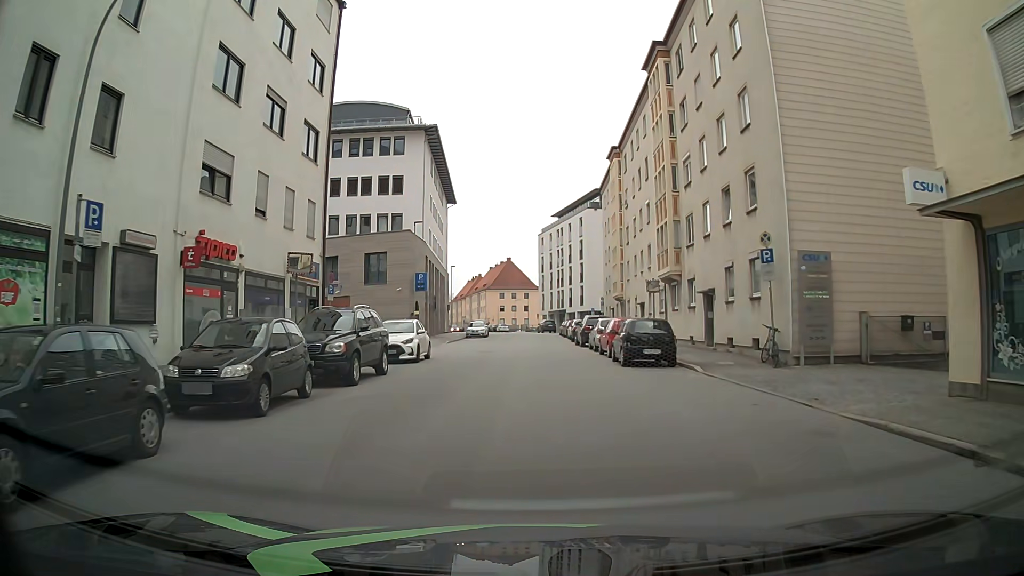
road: tertiary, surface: asphalt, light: Day
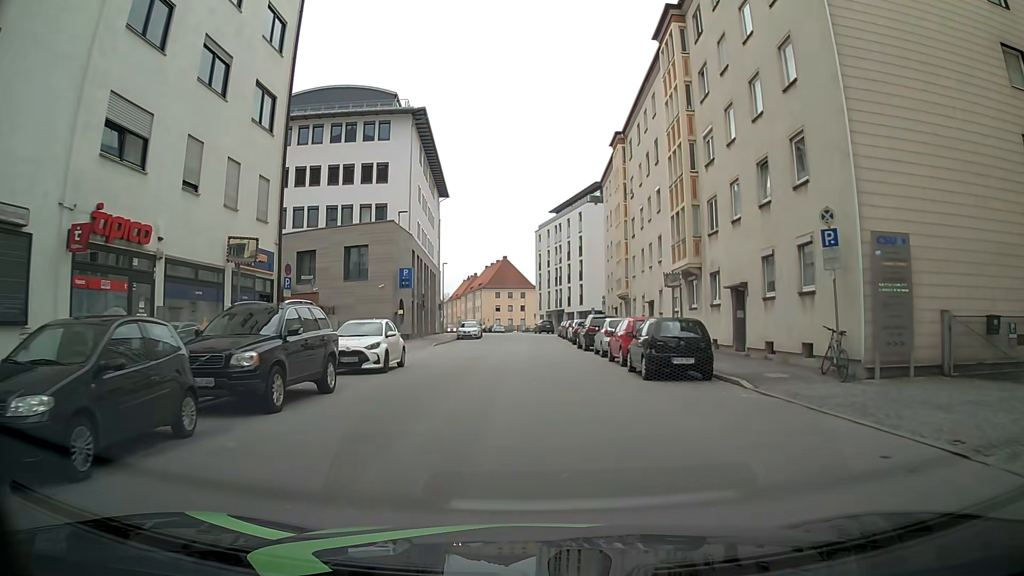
(0.0, +4.5) m; 0°
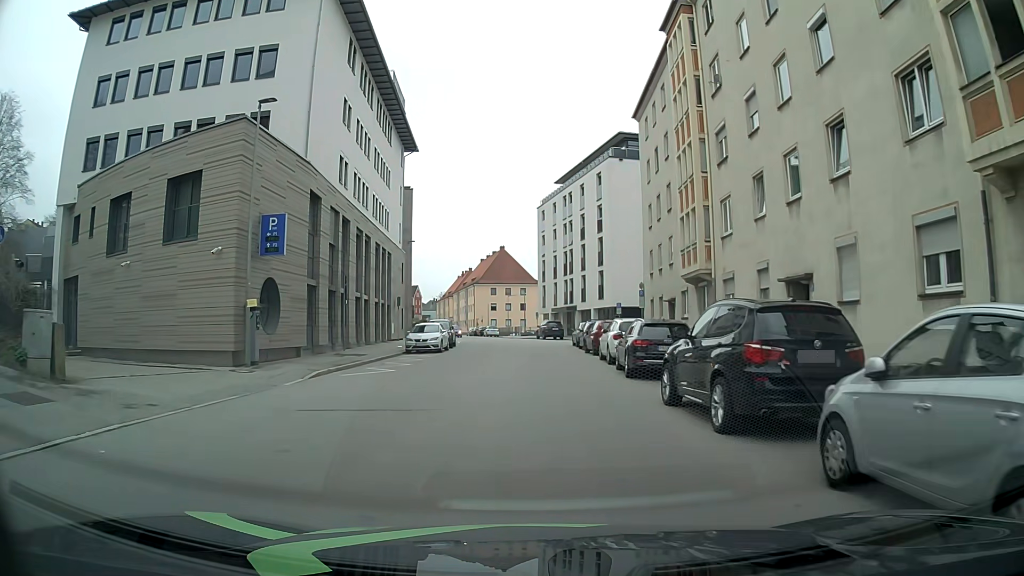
(+0.2, +22.6) m; 0°
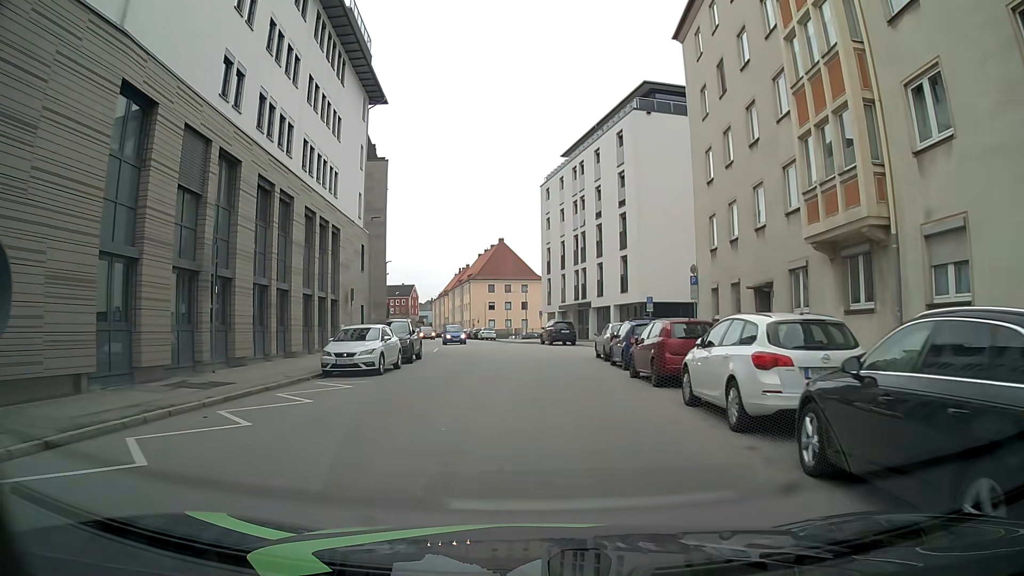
(+0.1, +13.6) m; +1°
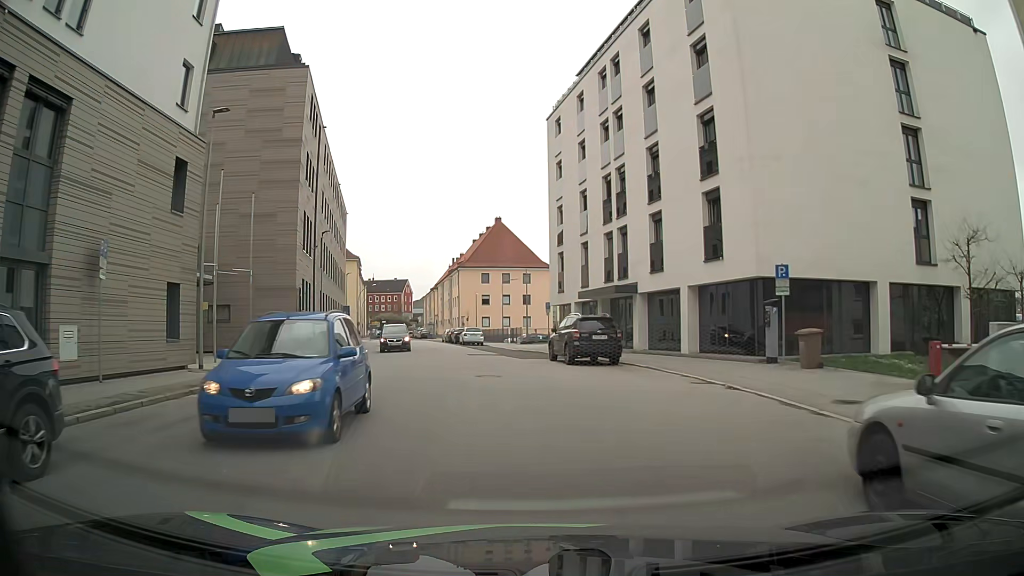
(+0.1, +22.6) m; 0°
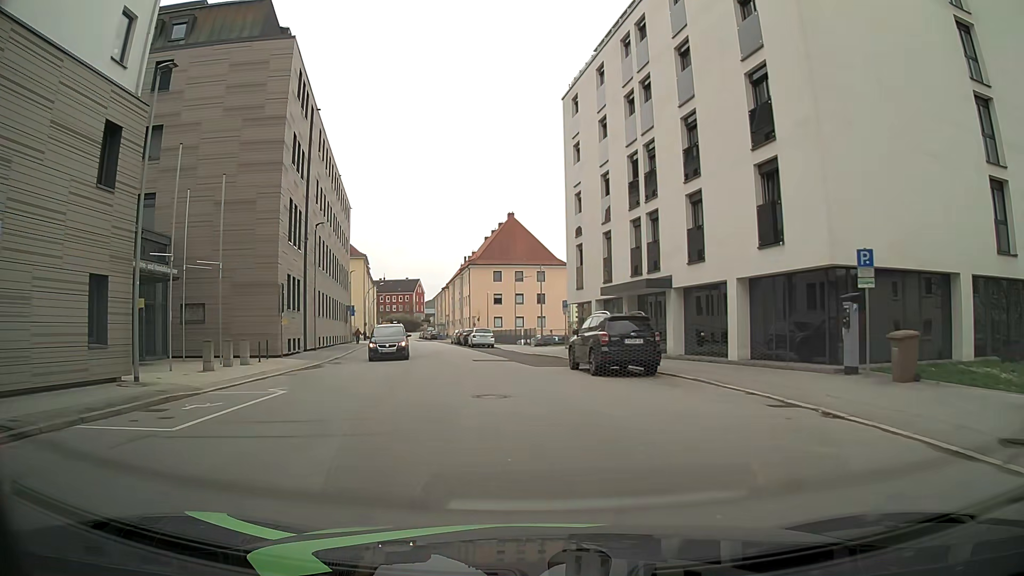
(-0.1, +4.5) m; -2°
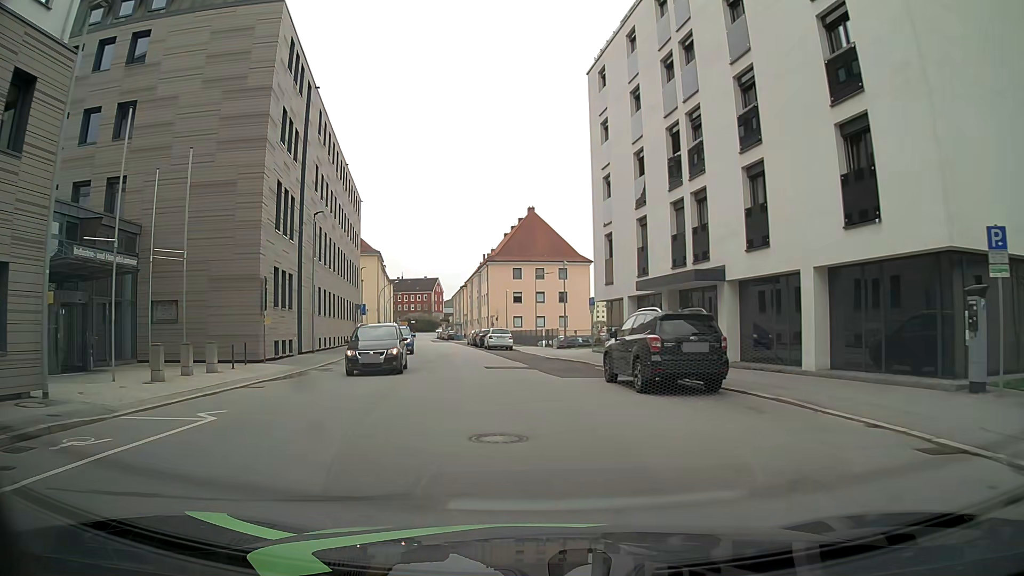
(0.0, +4.5) m; -1°
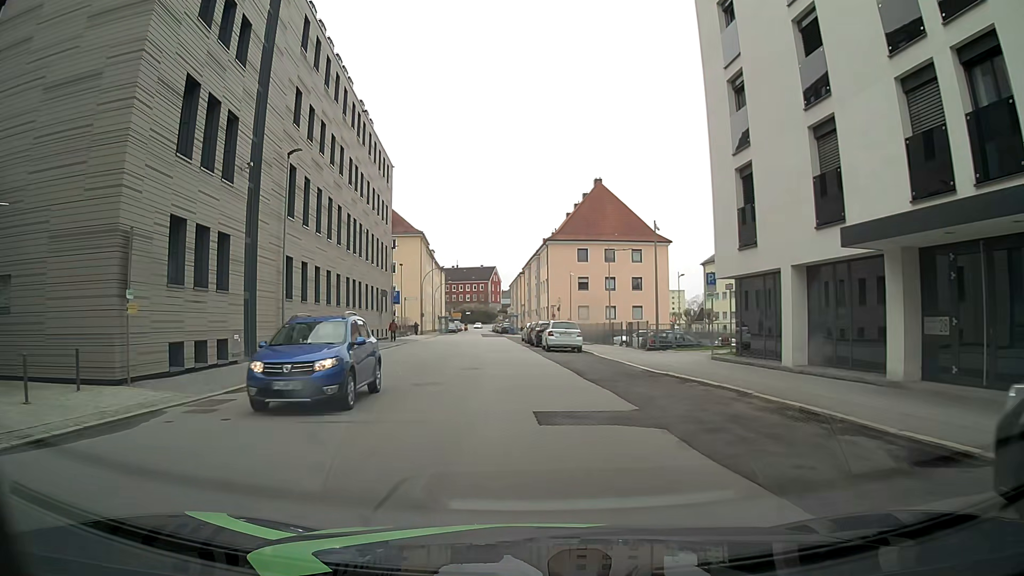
(-0.7, +13.4) m; -5°
(0, +10) (-1, +20) (-2, +30) (-3, +40) (-3, +50) (-4, +60) (-5, +70) (-6, +80) (-7, +90) (-7, +100) m
